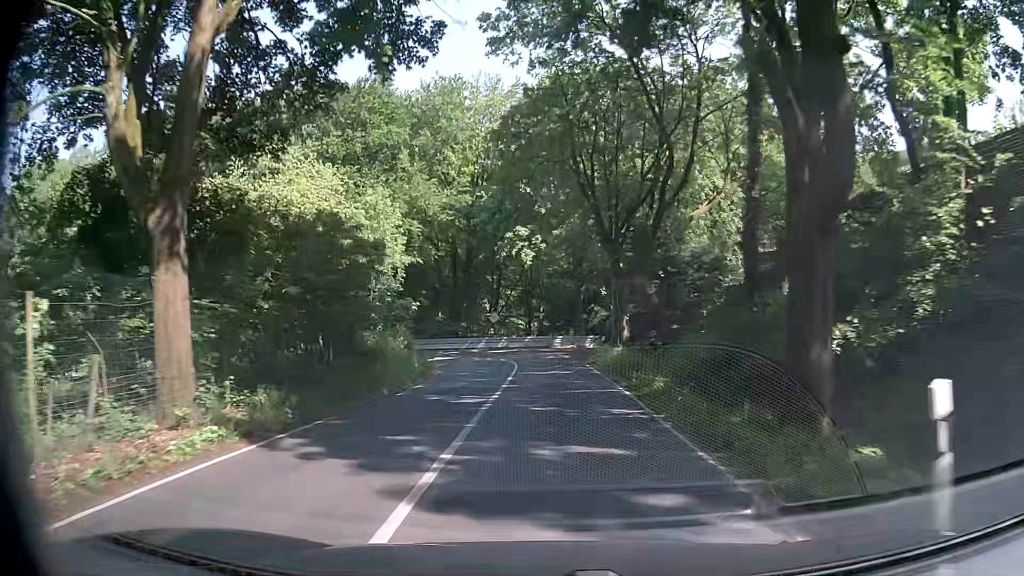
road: secondary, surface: asphalt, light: Day
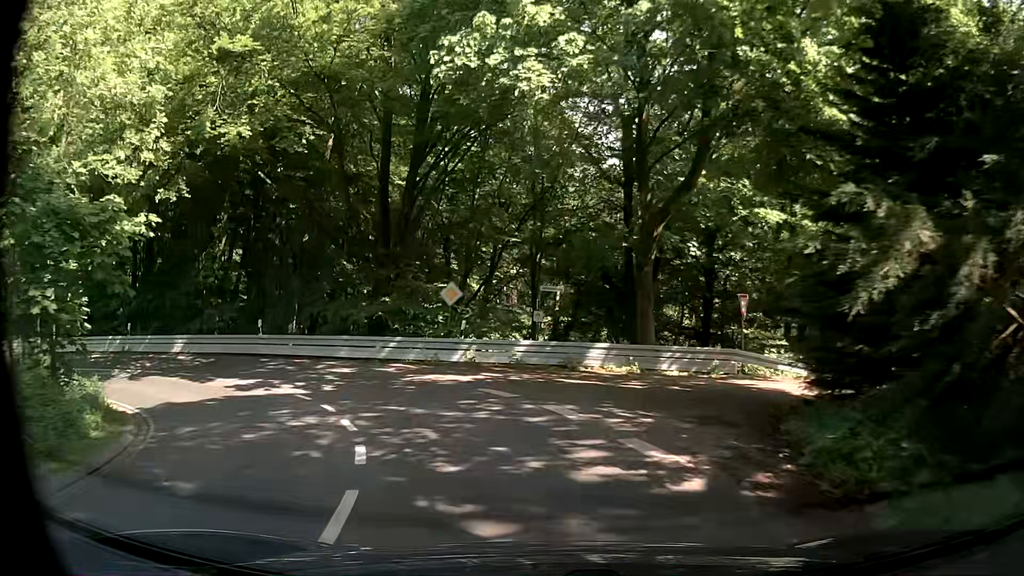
(-0.2, +27.2) m; -1°
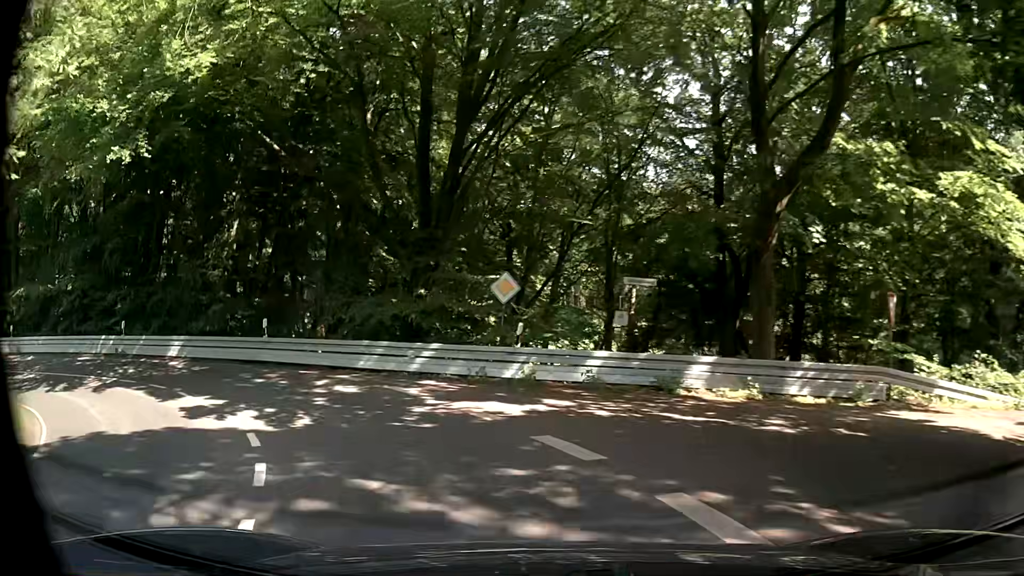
(-0.2, +5.3) m; -6°
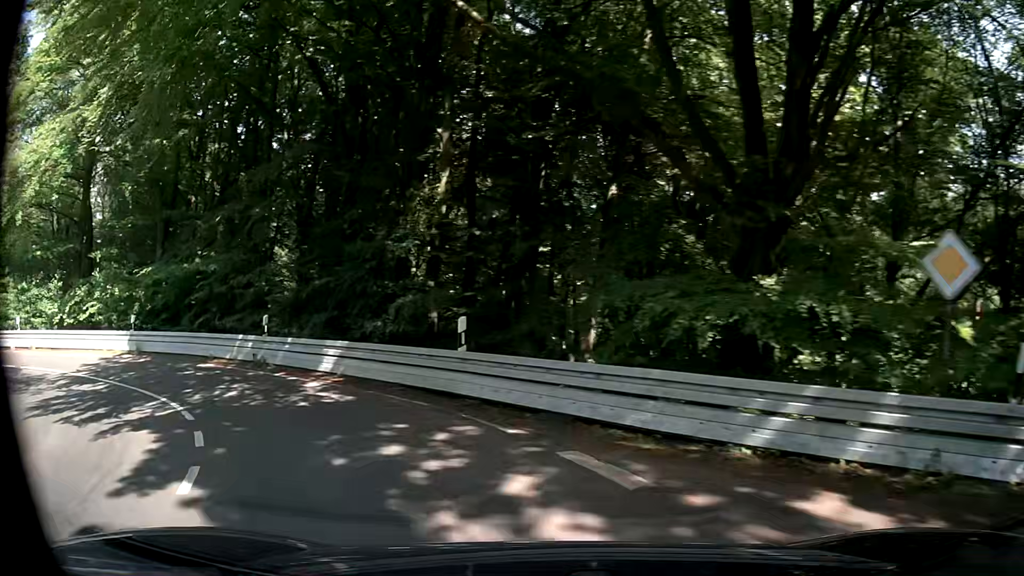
(-1.4, +9.4) m; -22°
